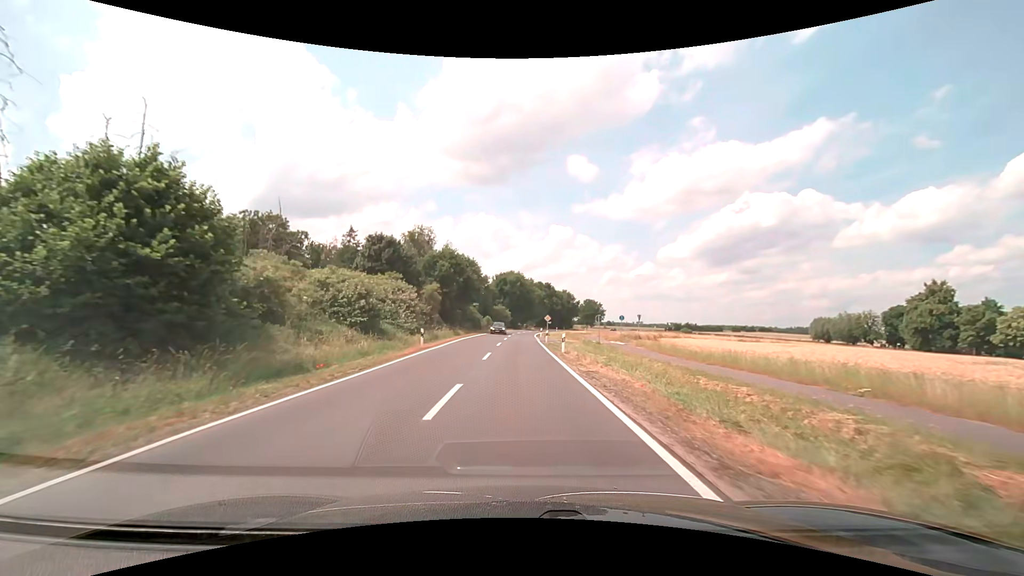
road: secondary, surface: asphalt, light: Day
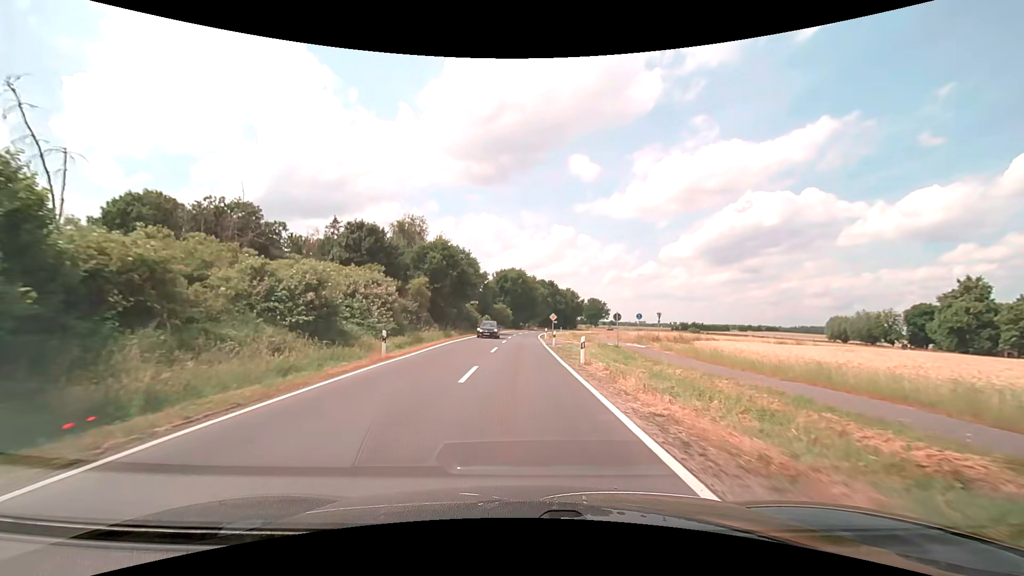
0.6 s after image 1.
(0.0, +7.6) m; 0°
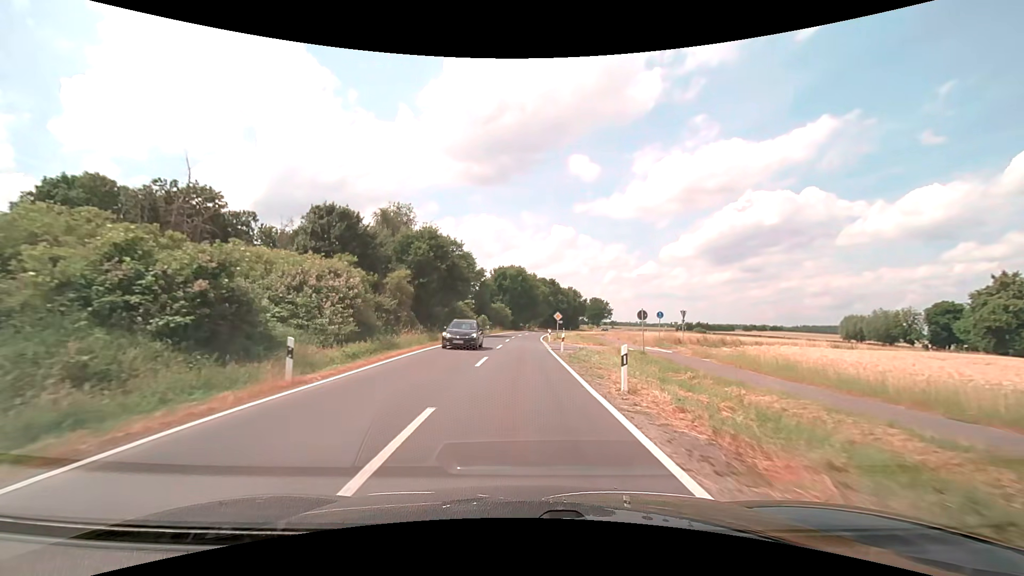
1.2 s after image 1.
(0.0, +7.7) m; 0°
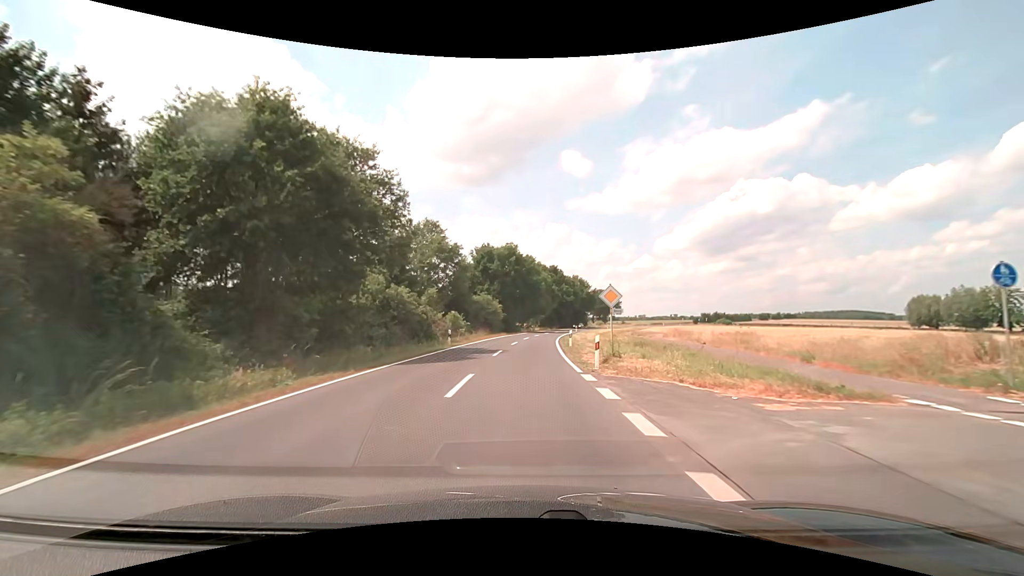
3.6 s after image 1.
(0.0, +30.6) m; 0°
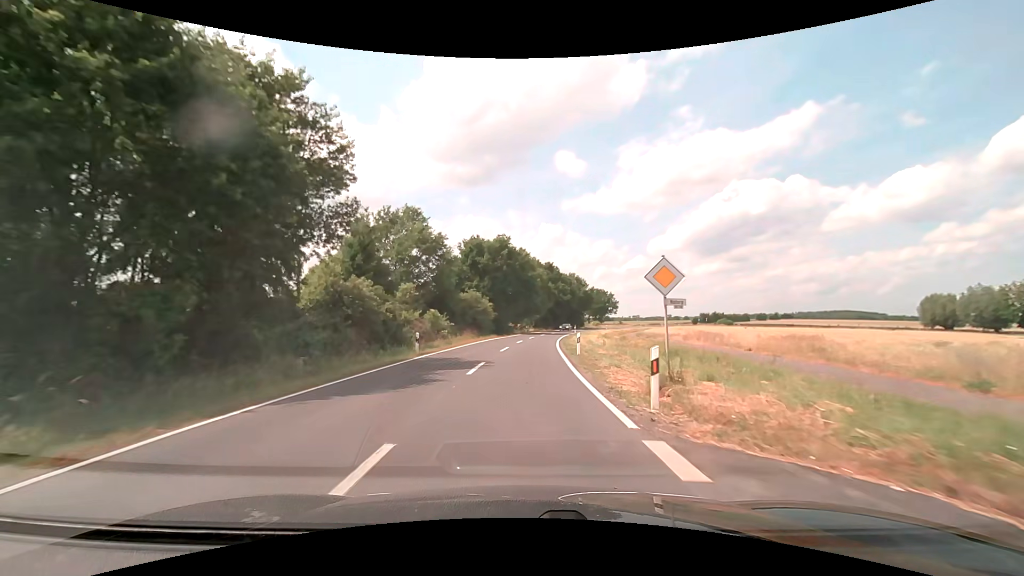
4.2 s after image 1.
(0.0, +7.7) m; +1°
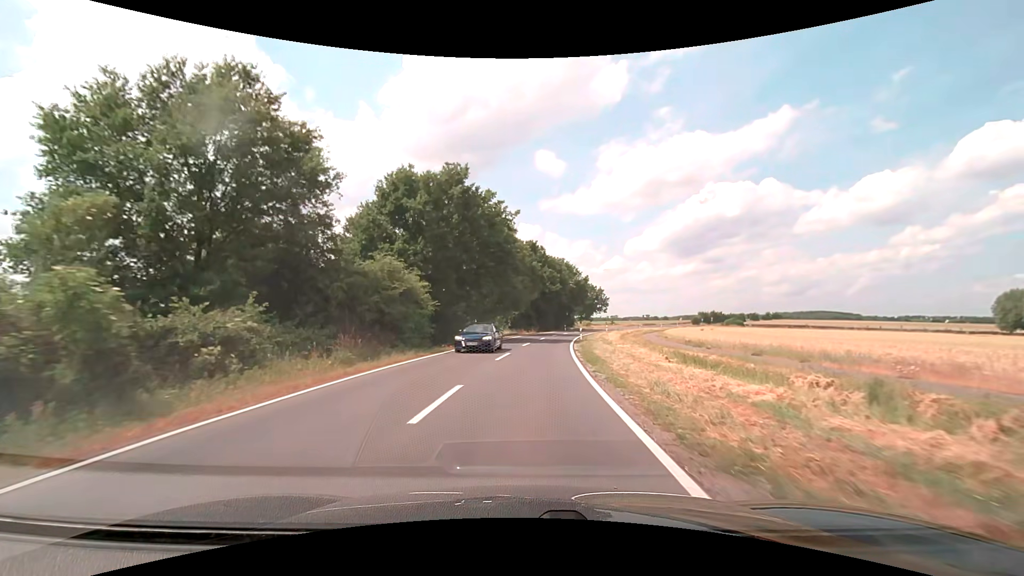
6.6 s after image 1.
(+0.7, +30.7) m; +3°
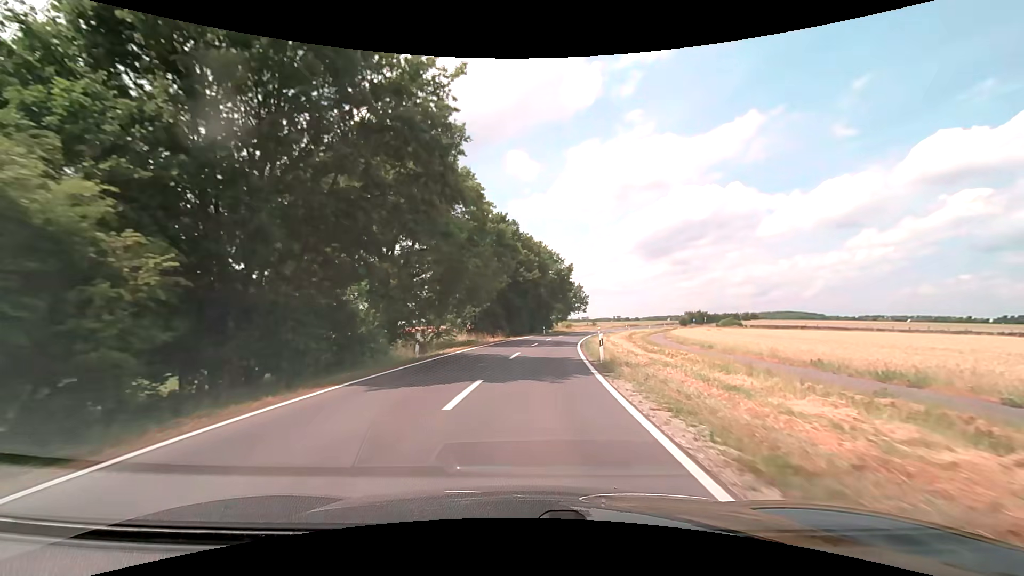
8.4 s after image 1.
(+0.5, +23.0) m; +3°
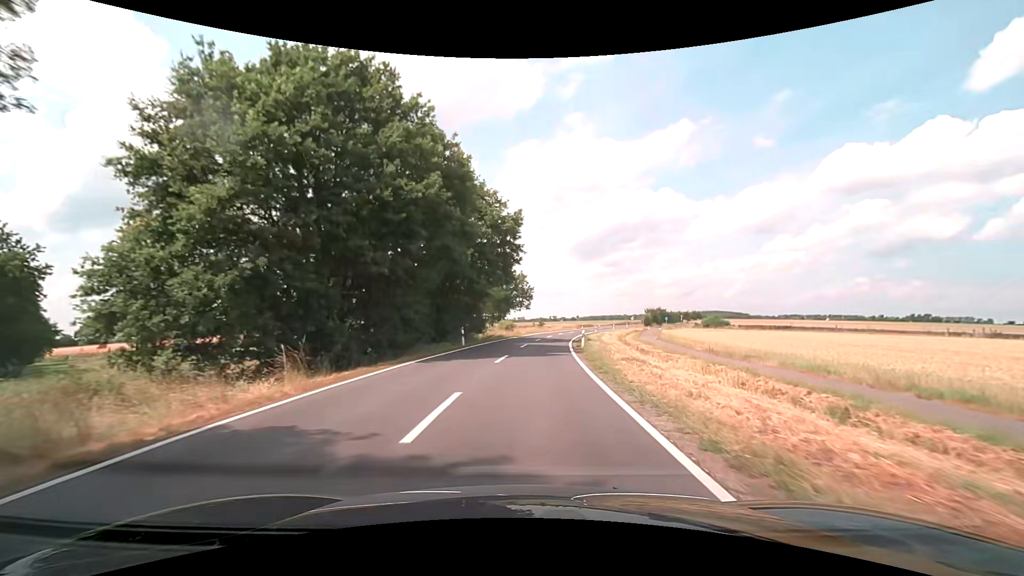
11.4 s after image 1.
(+2.4, +38.0) m; +8°
(0, +10) (+1, +20) (+1, +30) (+2, +40) (+3, +50) (+4, +60) (+6, +70) (+8, +79) (+11, +89) (+13, +99) m
